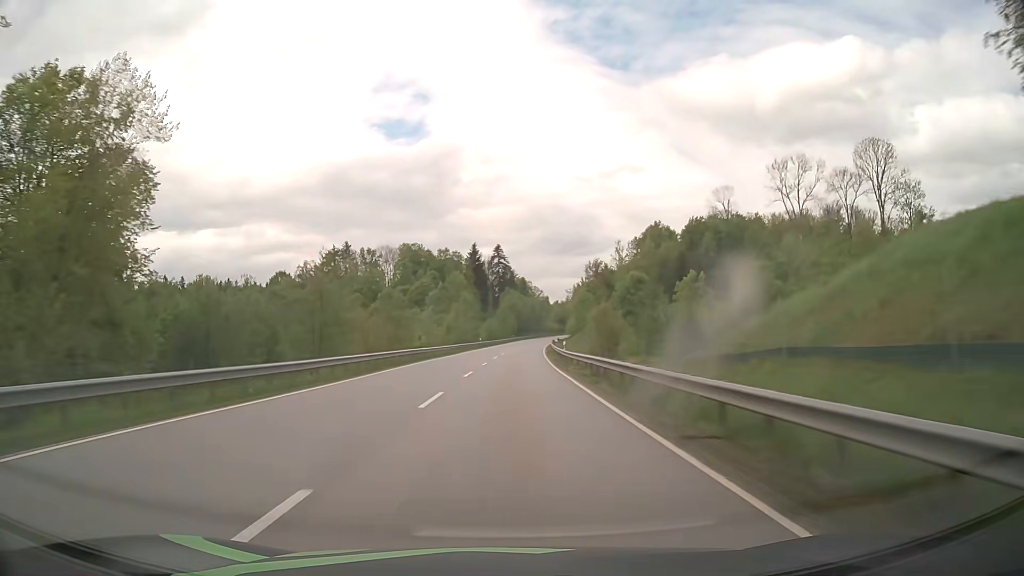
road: primary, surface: asphalt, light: Day
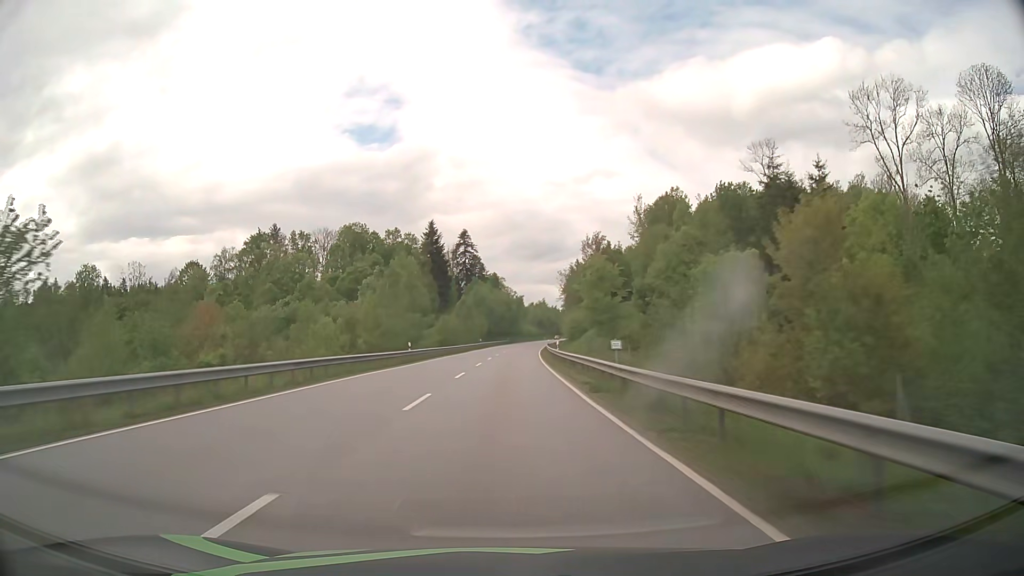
(+1.0, +47.7) m; +2°
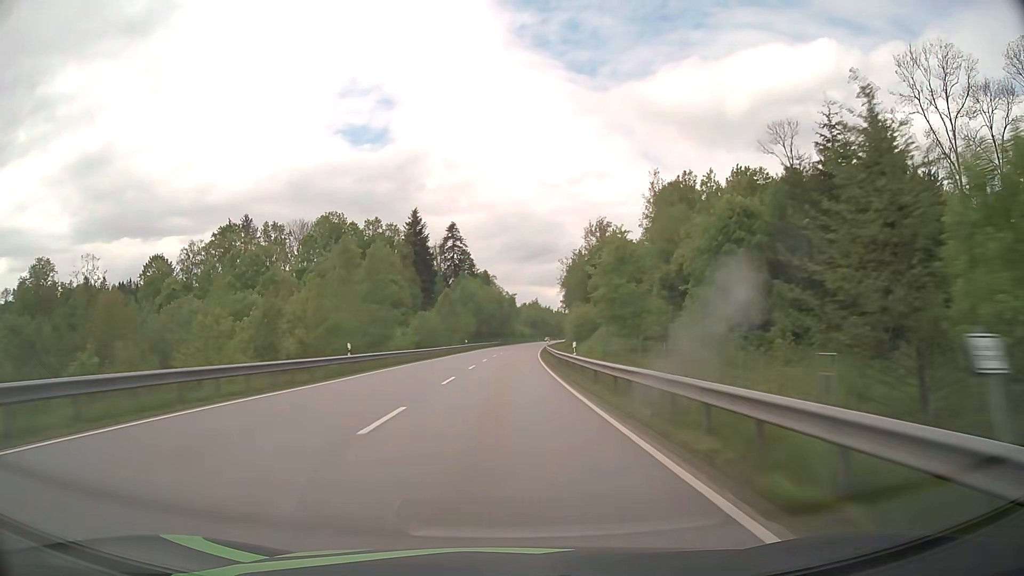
(+0.1, +15.6) m; +1°
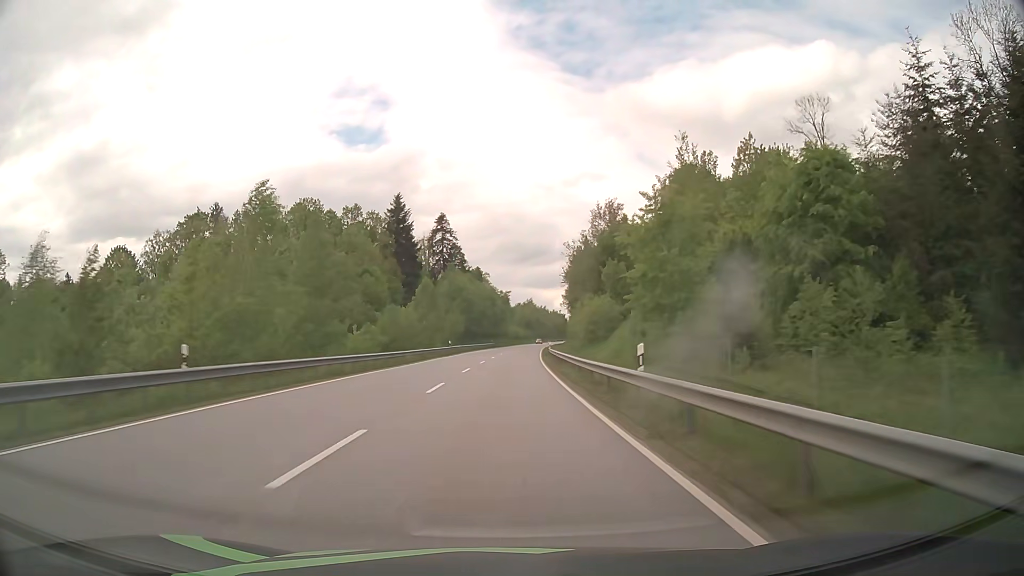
(+0.1, +15.6) m; +1°
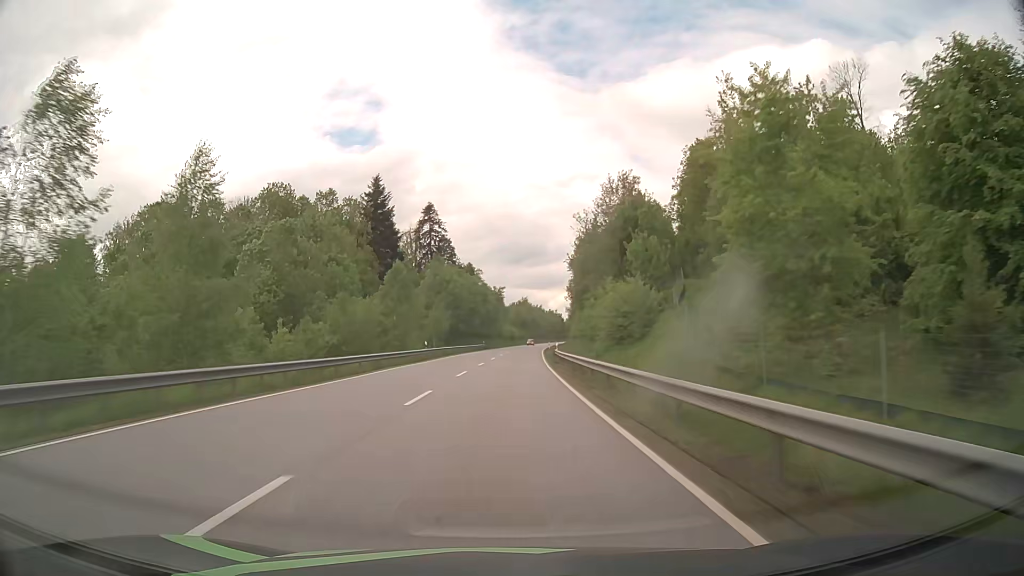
(+0.1, +15.5) m; +1°
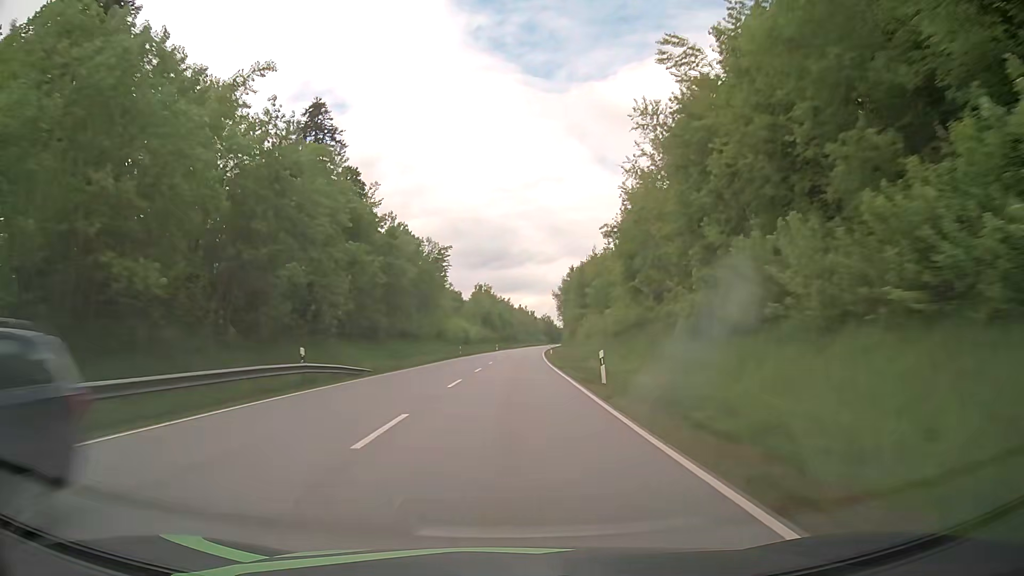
(+2.0, +77.2) m; +3°
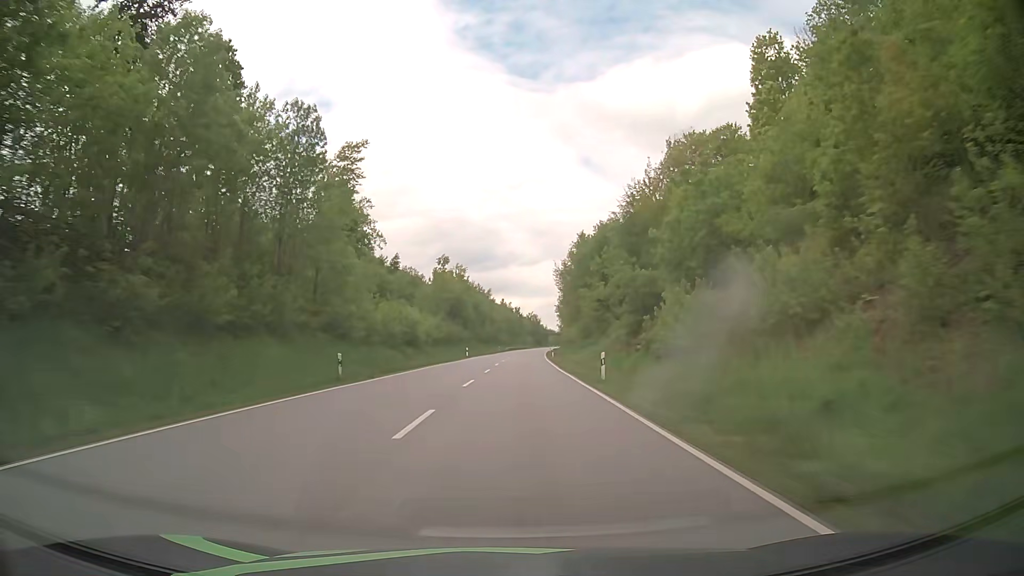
(+0.8, +46.6) m; +2°
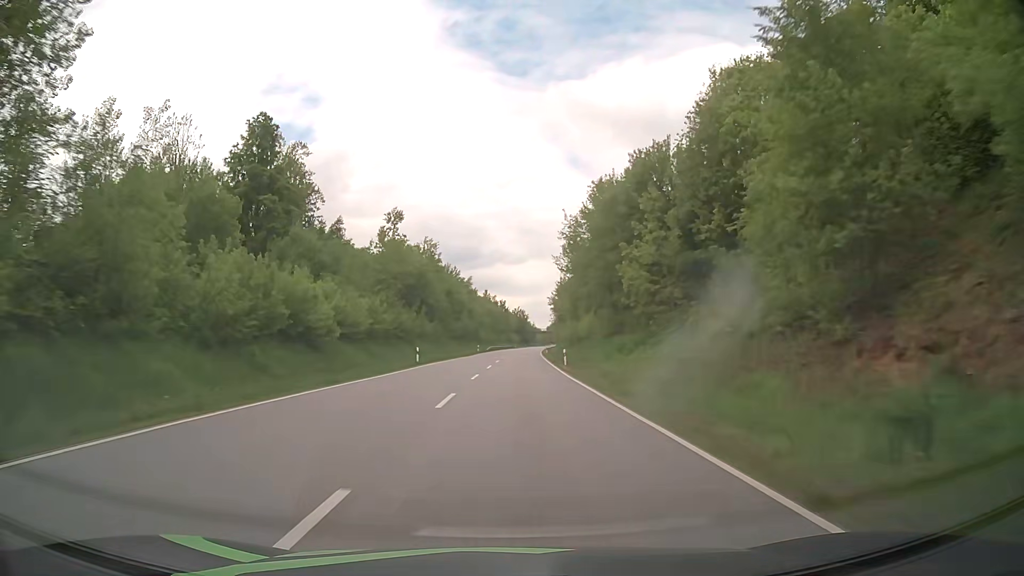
(+0.4, +31.3) m; +1°
(0, +10) (0, +20) (0, +30) (0, +40) (+1, +50) (+1, +60) (+1, +70) (+2, +80) (+2, +90) (+3, +100) m
